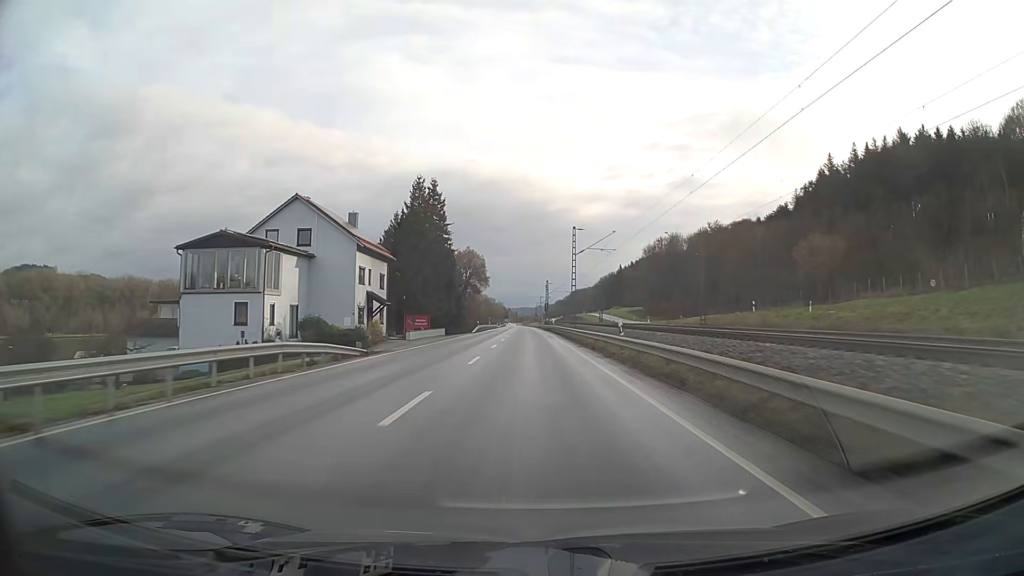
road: primary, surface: asphalt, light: Day
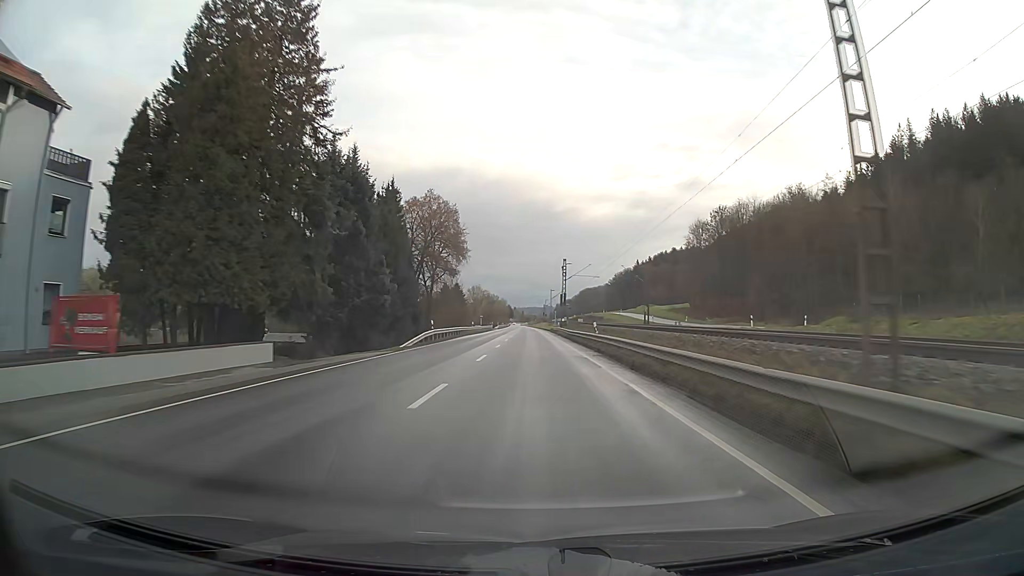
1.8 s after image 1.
(-0.2, +47.5) m; 0°
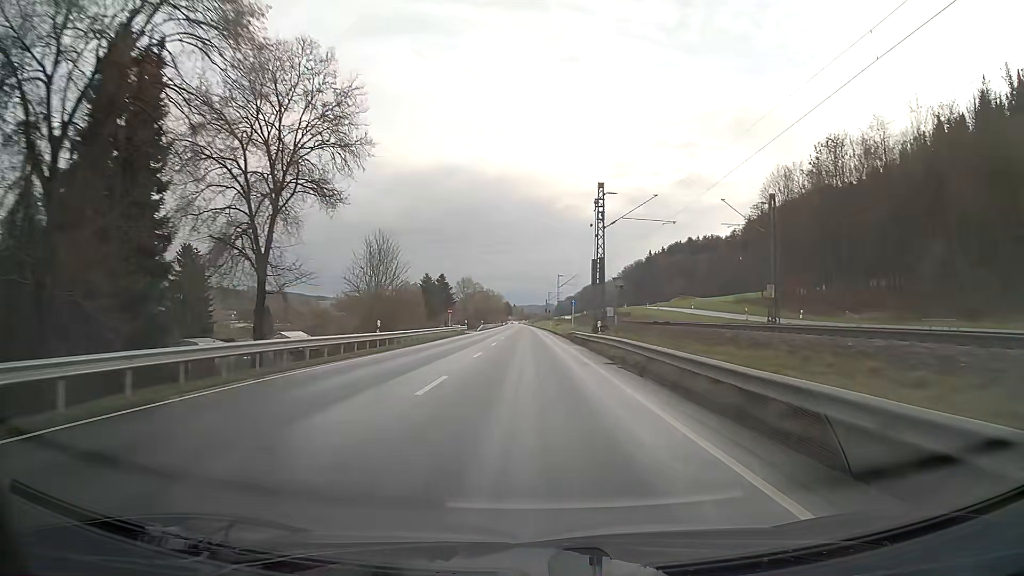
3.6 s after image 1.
(0.0, +47.5) m; 0°
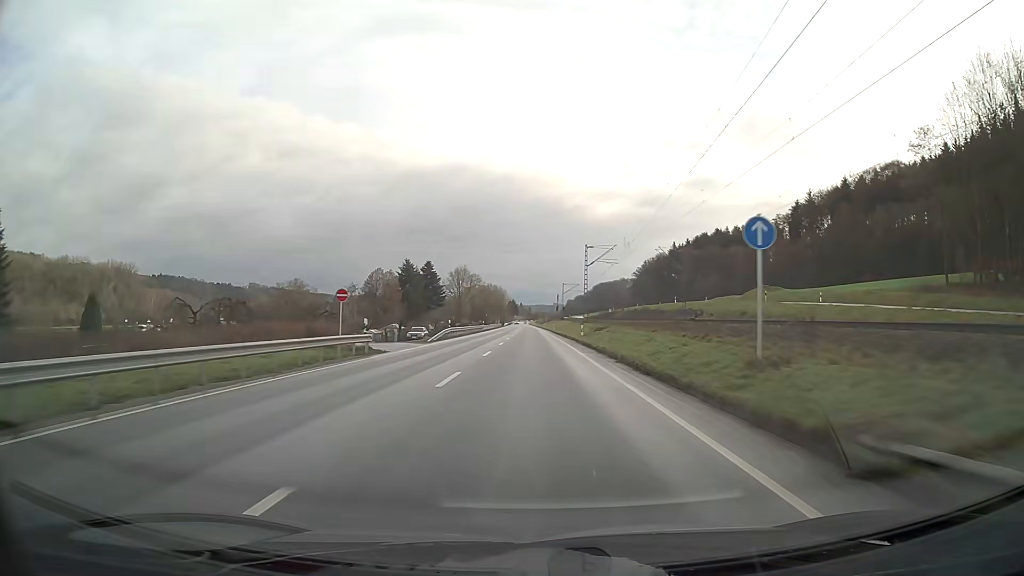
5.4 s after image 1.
(-0.3, +47.6) m; -1°
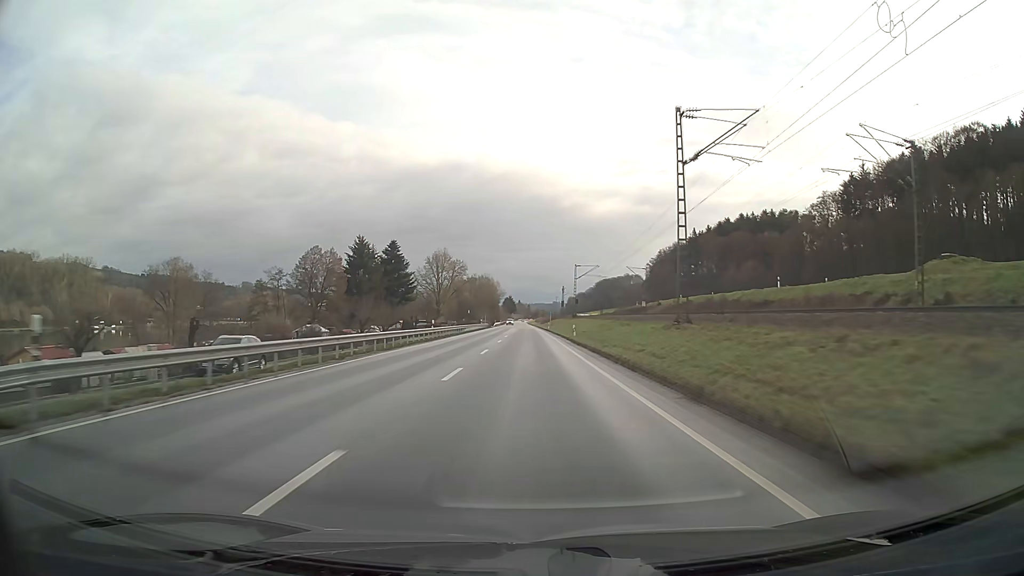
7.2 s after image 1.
(0.0, +47.5) m; 0°
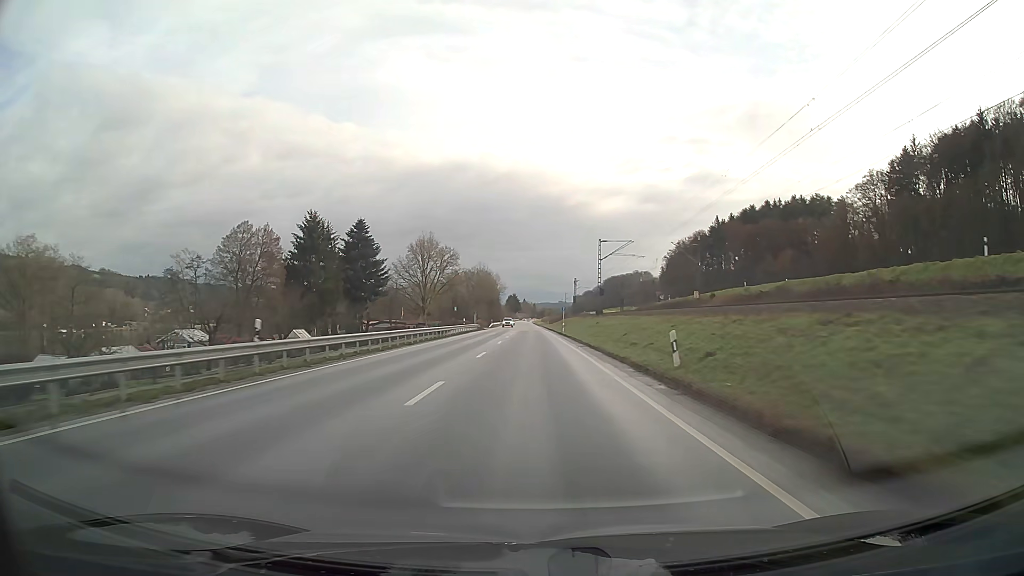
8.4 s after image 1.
(-0.1, +31.7) m; 0°
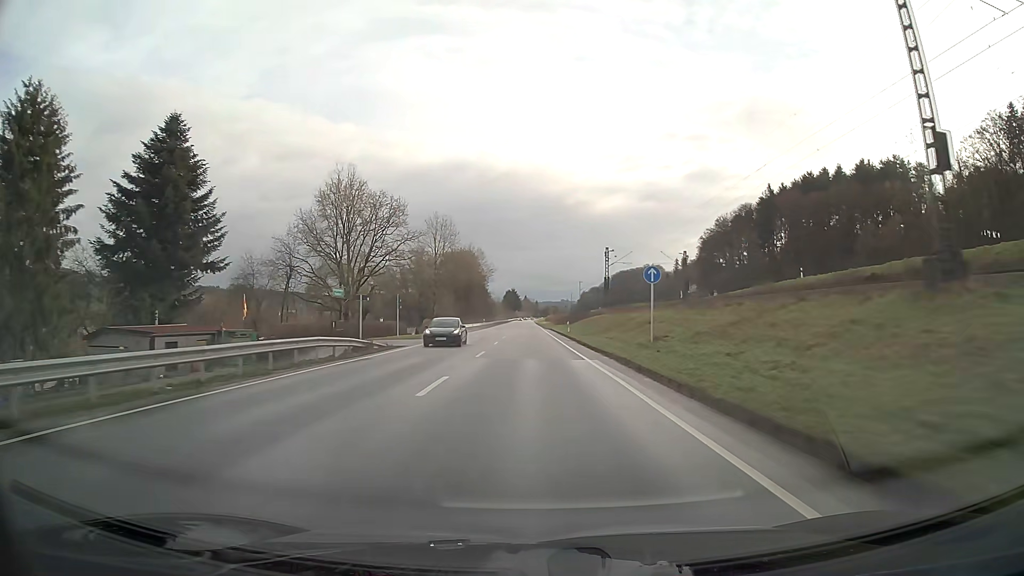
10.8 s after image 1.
(-0.1, +63.4) m; 0°
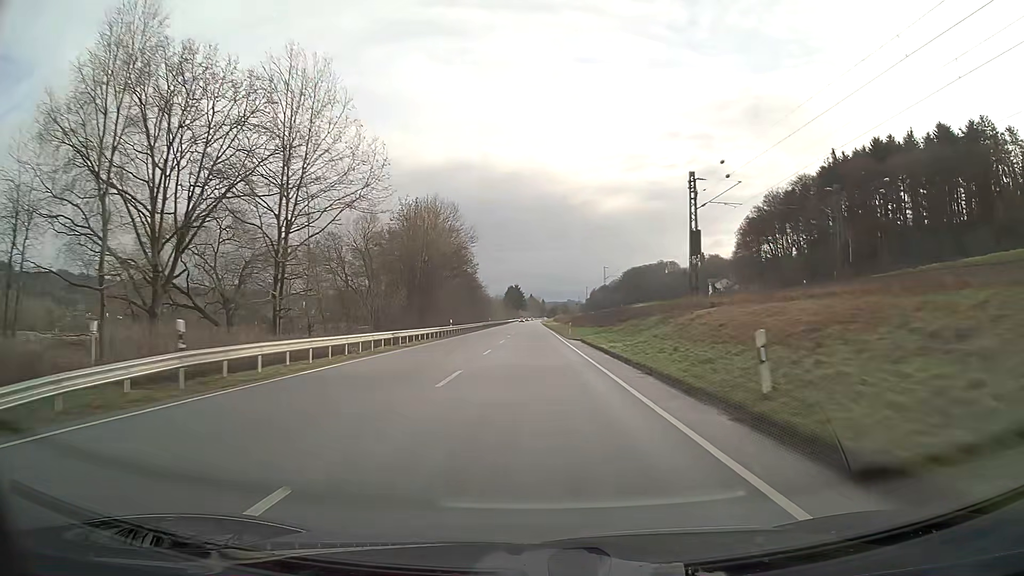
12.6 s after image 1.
(-0.2, +47.4) m; 0°
